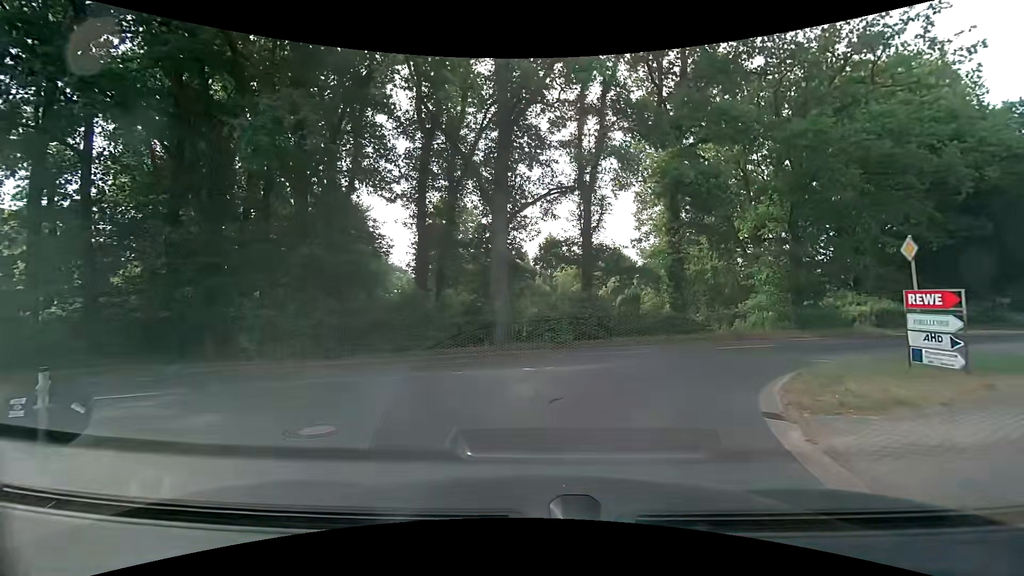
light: Day
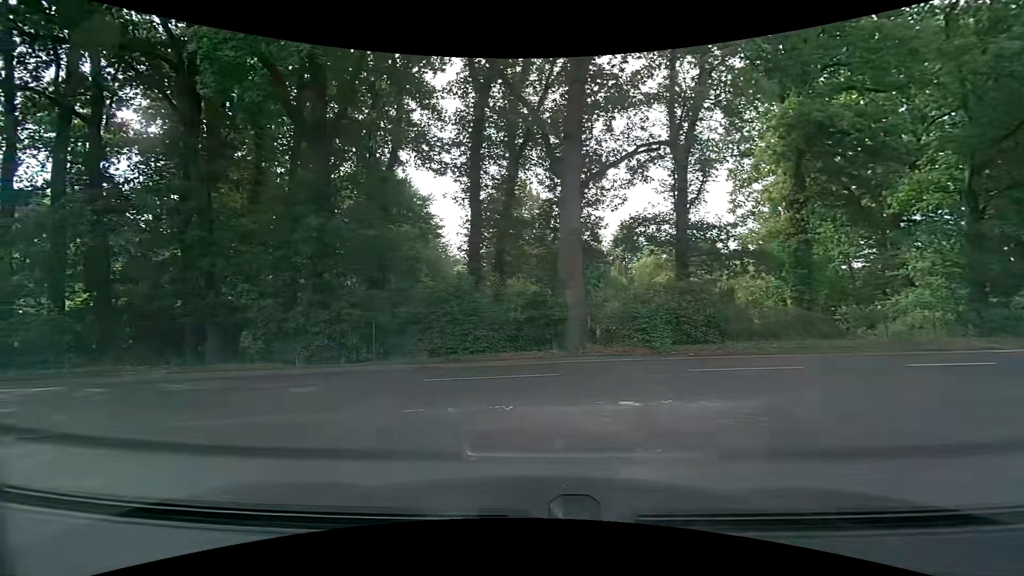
(-0.2, +5.2) m; -7°
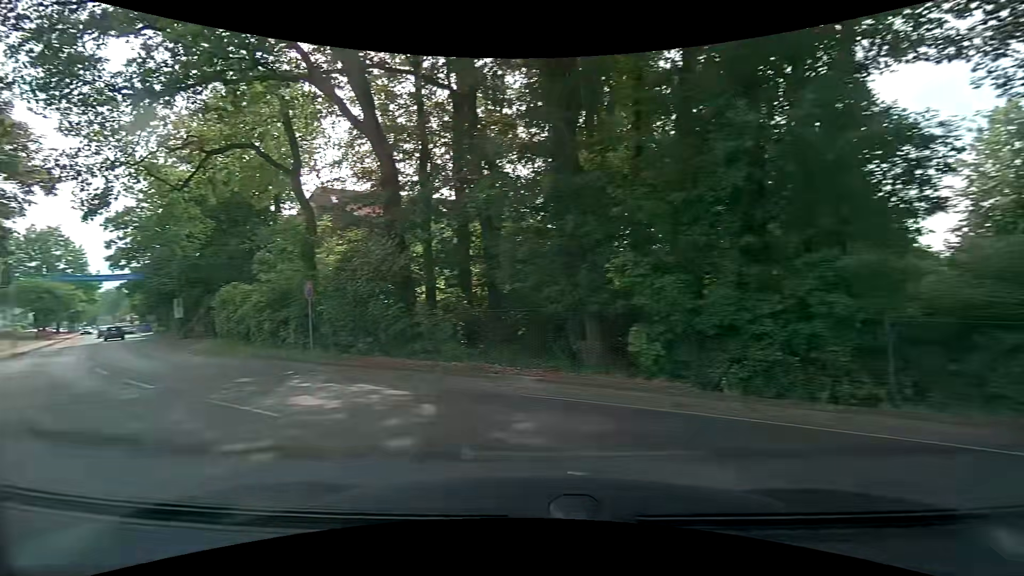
(-2.5, +7.3) m; -40°
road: residential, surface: asphalt
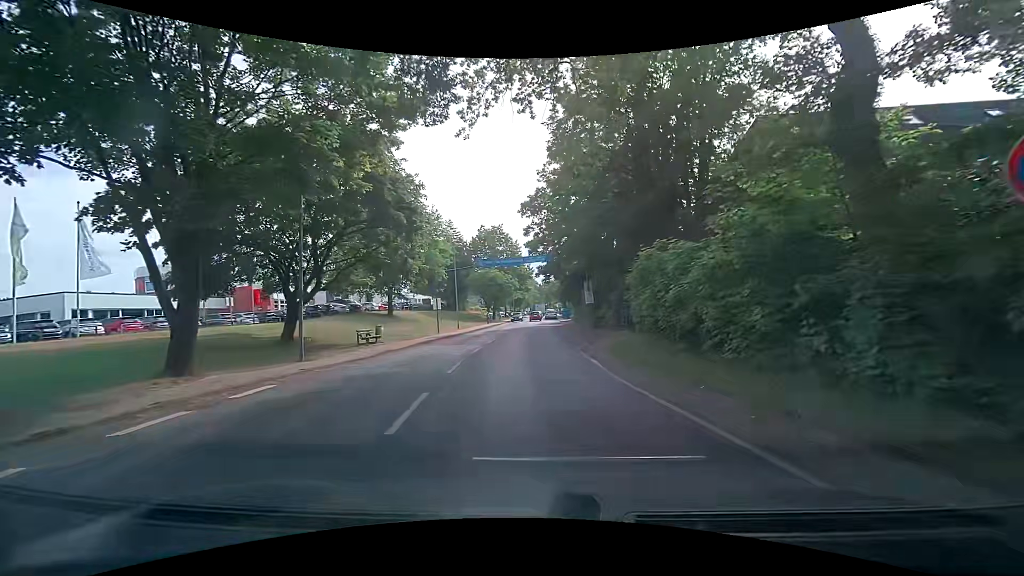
(-7.1, +12.2) m; -47°
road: tertiary
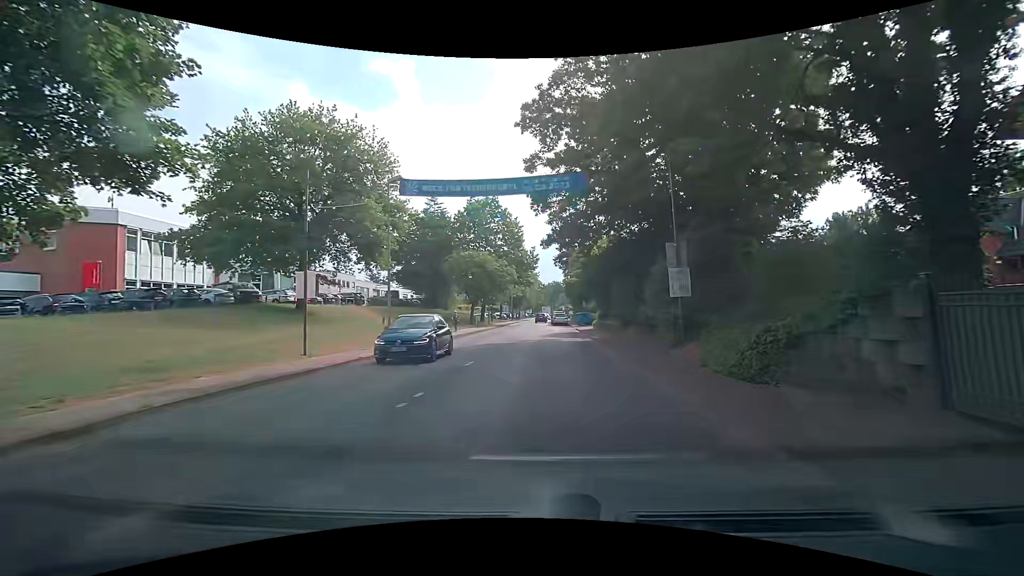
(+0.2, +22.8) m; 0°
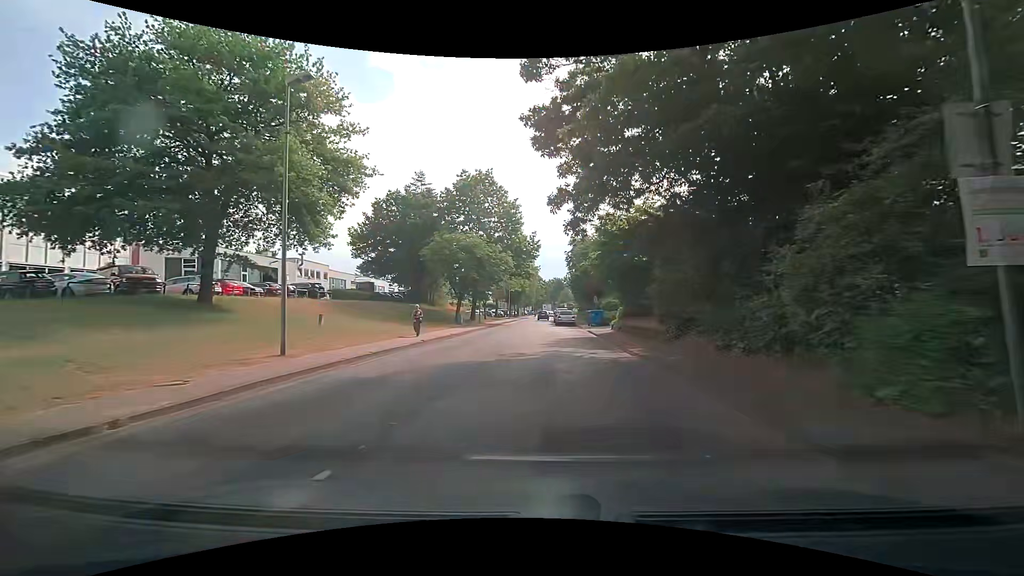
(+0.1, +10.2) m; +1°
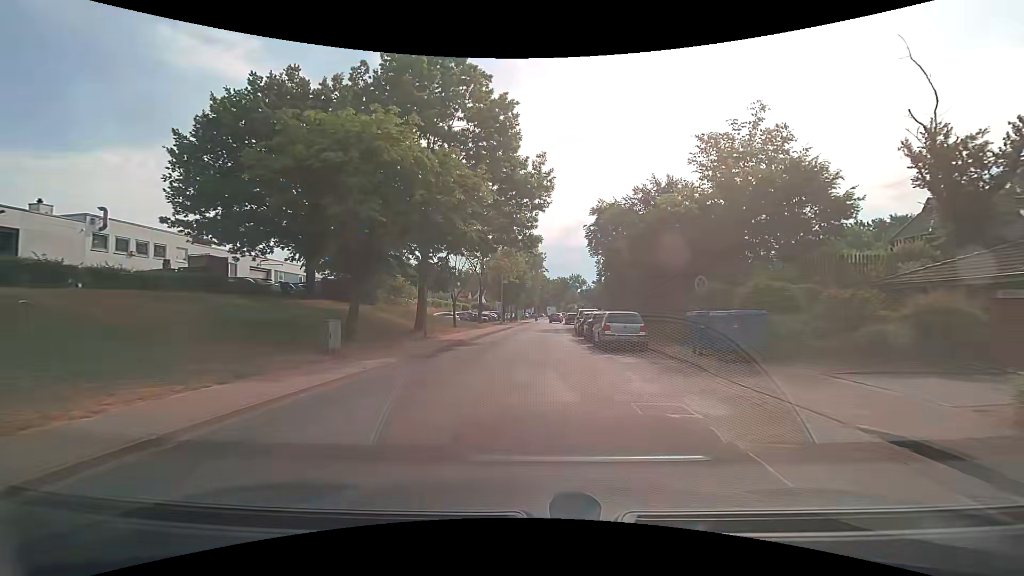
(-0.5, +27.4) m; -1°
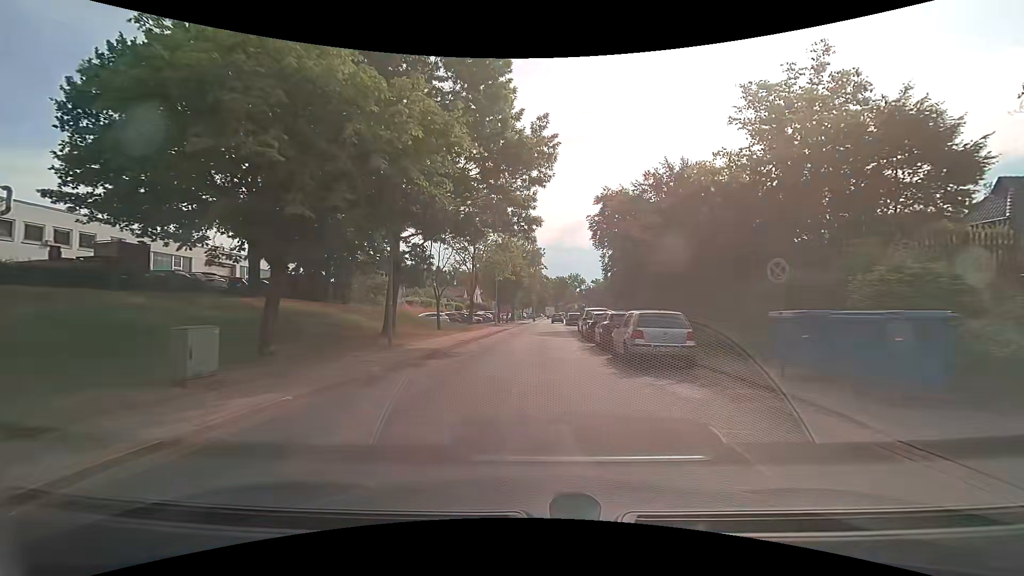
(0.0, +5.6) m; +1°
(0, +10) (0, +20) (0, +30) (0, +40) (+1, +50) (+1, +60) (+2, +70) (+3, +80) (+4, +90) (+4, +100) m
